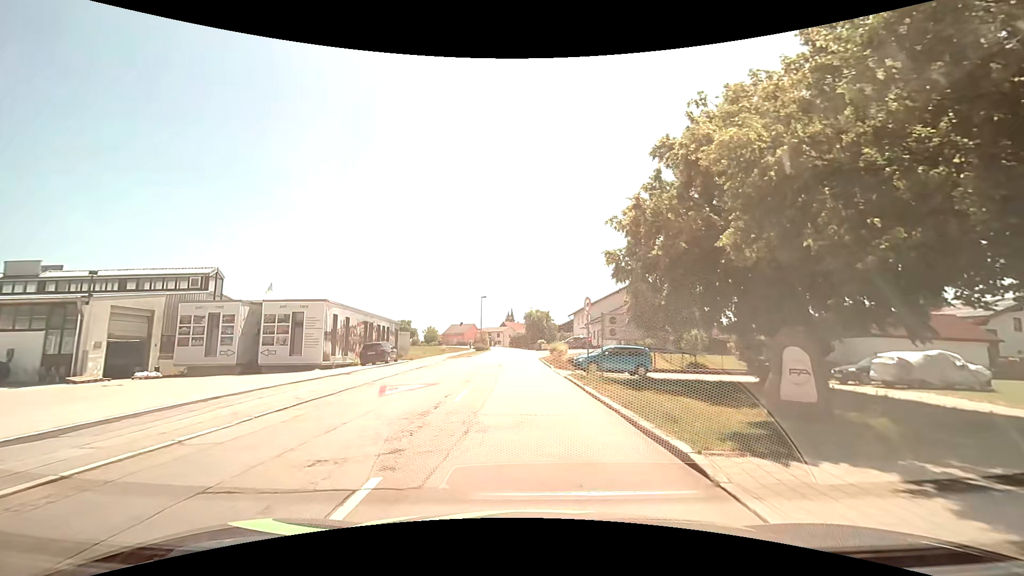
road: tertiary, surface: asphalt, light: Day
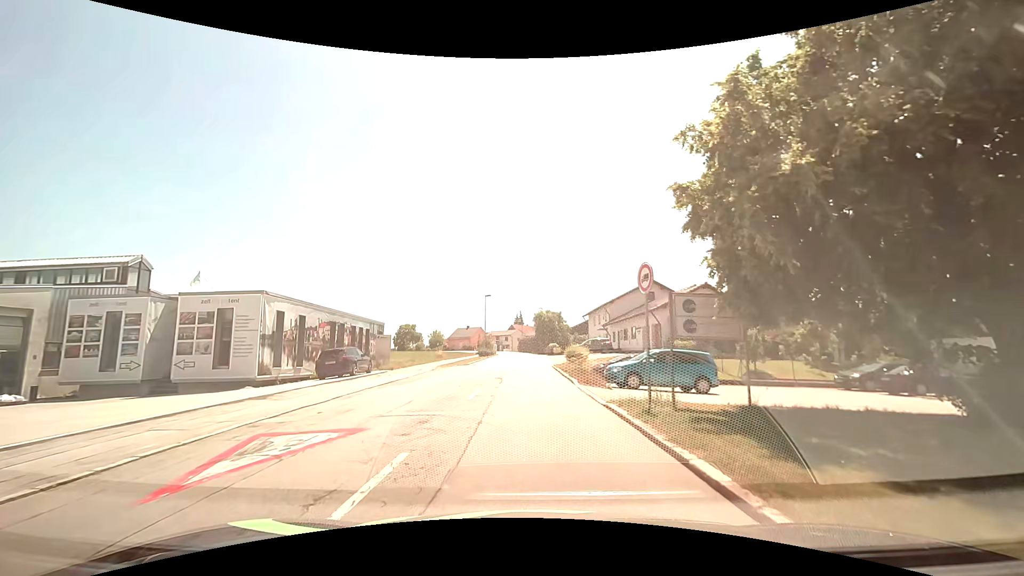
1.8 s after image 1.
(-0.1, +8.1) m; -1°
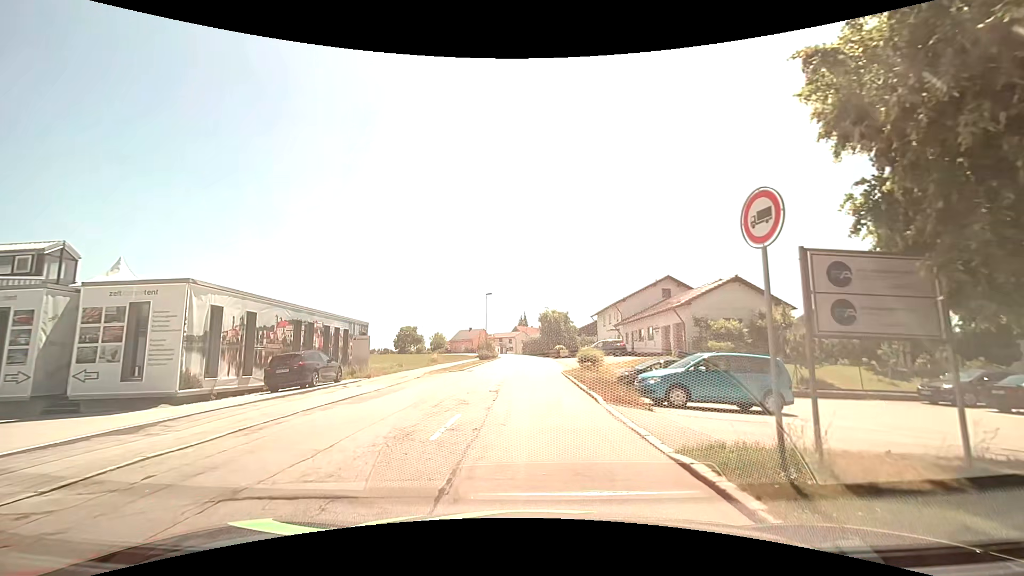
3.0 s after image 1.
(0.0, +5.1) m; -1°
(0, +10) (0, +20) (0, +30) (+1, +40) (+1, +50) (+1, +60) (0, +70) (0, +80) (-1, +90) (-2, +100) m
